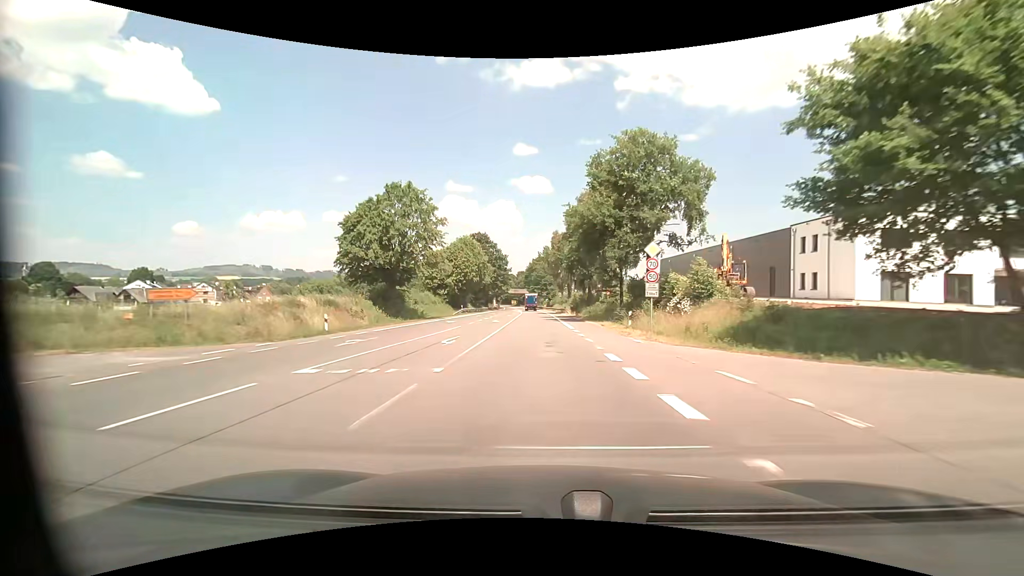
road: primary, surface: asphalt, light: Day
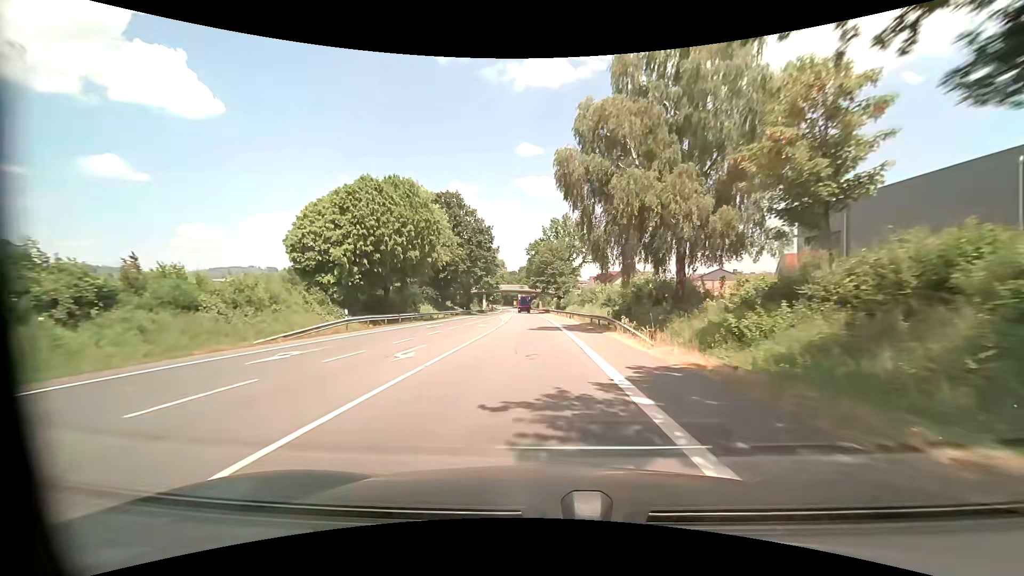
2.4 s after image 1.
(-0.1, +46.7) m; 0°
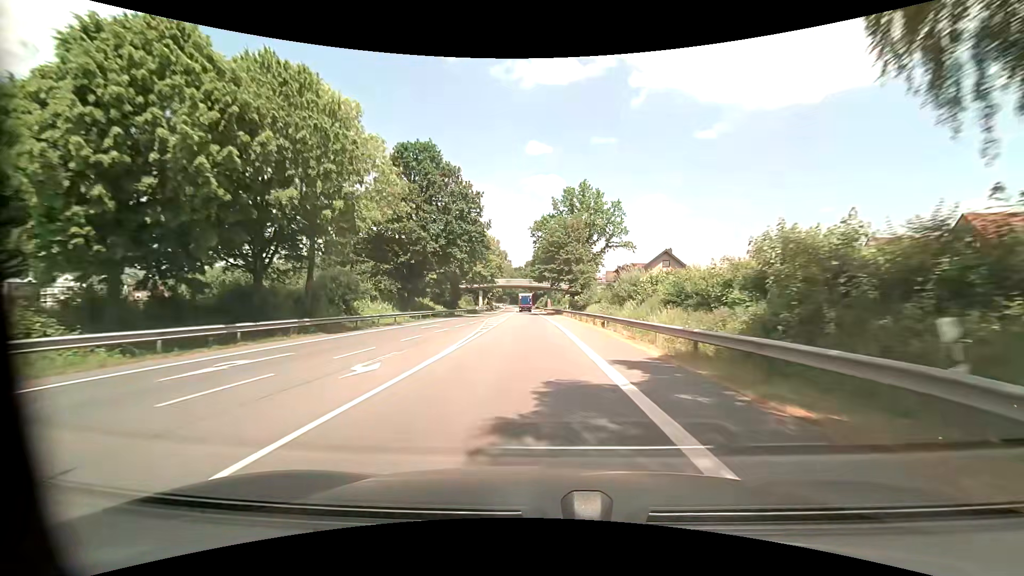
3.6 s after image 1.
(-0.3, +23.6) m; -1°
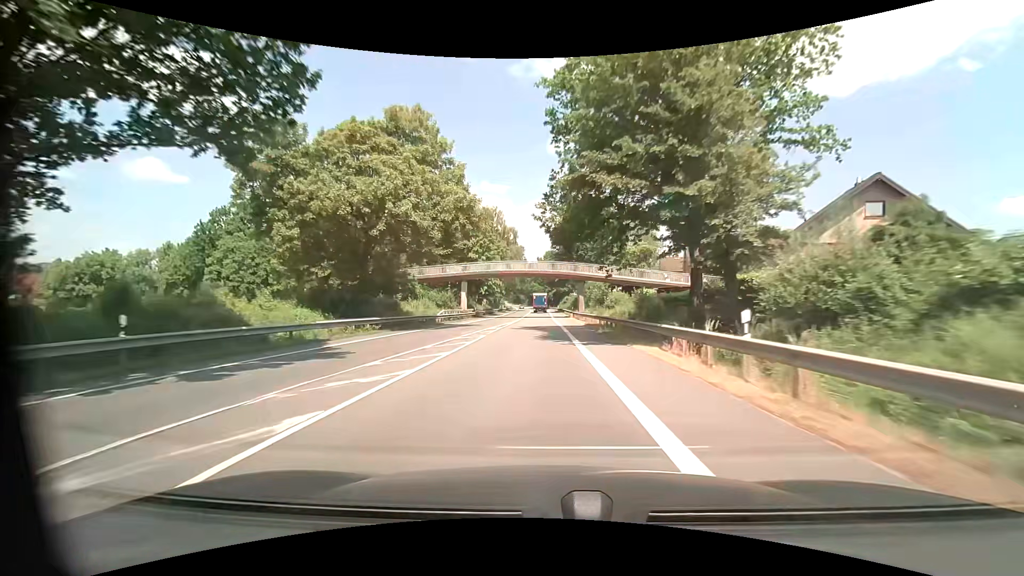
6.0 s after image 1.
(-0.8, +45.3) m; -2°
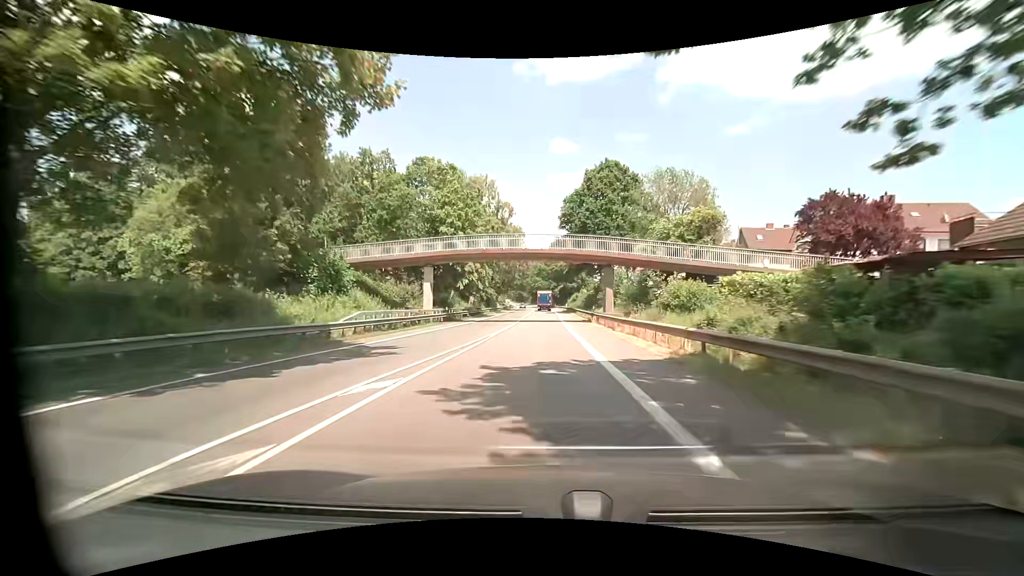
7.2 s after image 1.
(-0.2, +22.2) m; -1°
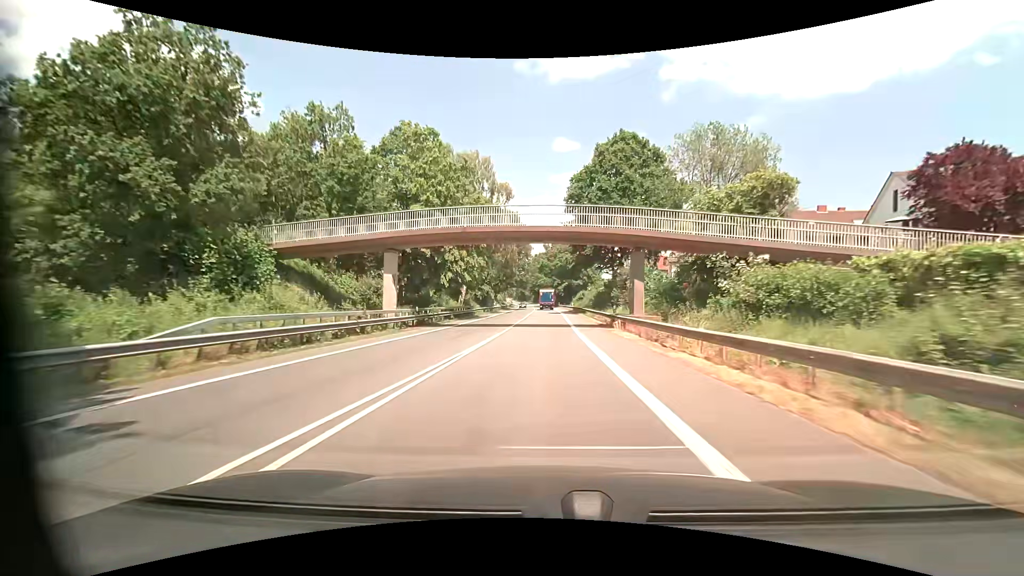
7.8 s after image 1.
(+0.1, +11.1) m; 0°
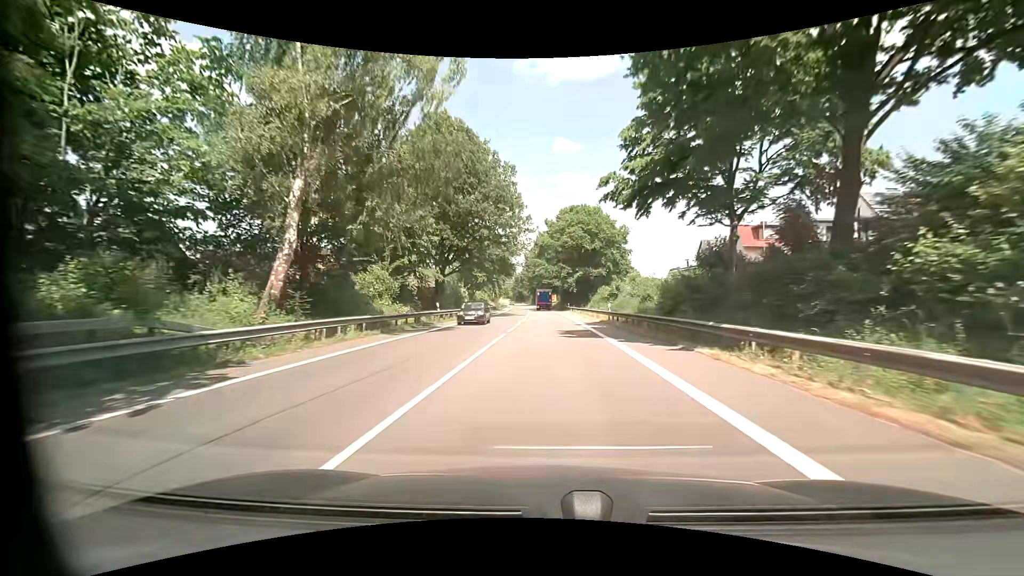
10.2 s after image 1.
(-0.2, +44.0) m; 0°
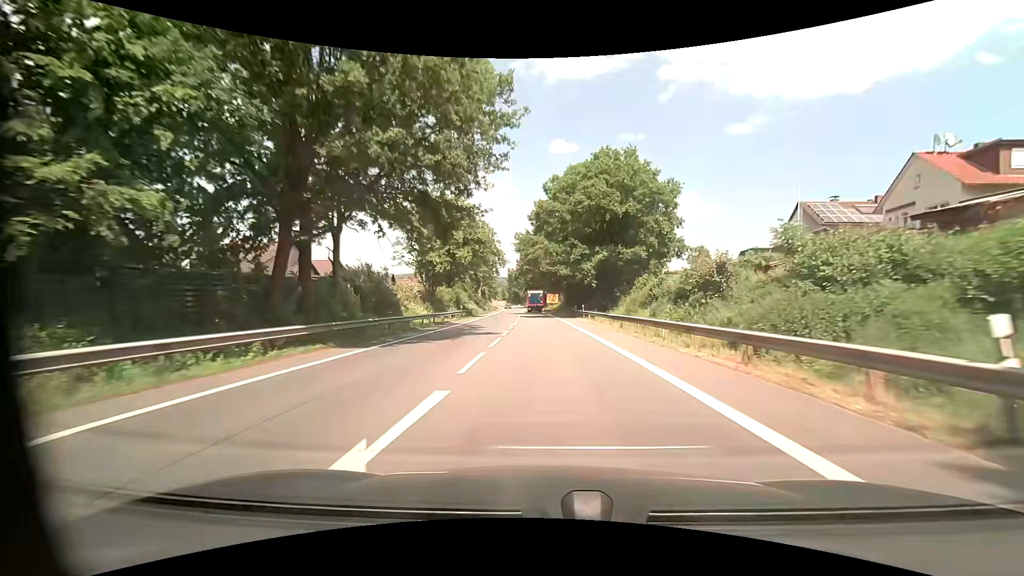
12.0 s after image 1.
(0.0, +30.8) m; 0°
(0, +10) (0, +20) (0, +30) (0, +40) (0, +50) (0, +60) (-1, +70) (-1, +80) (-2, +90) (-2, +100) m
